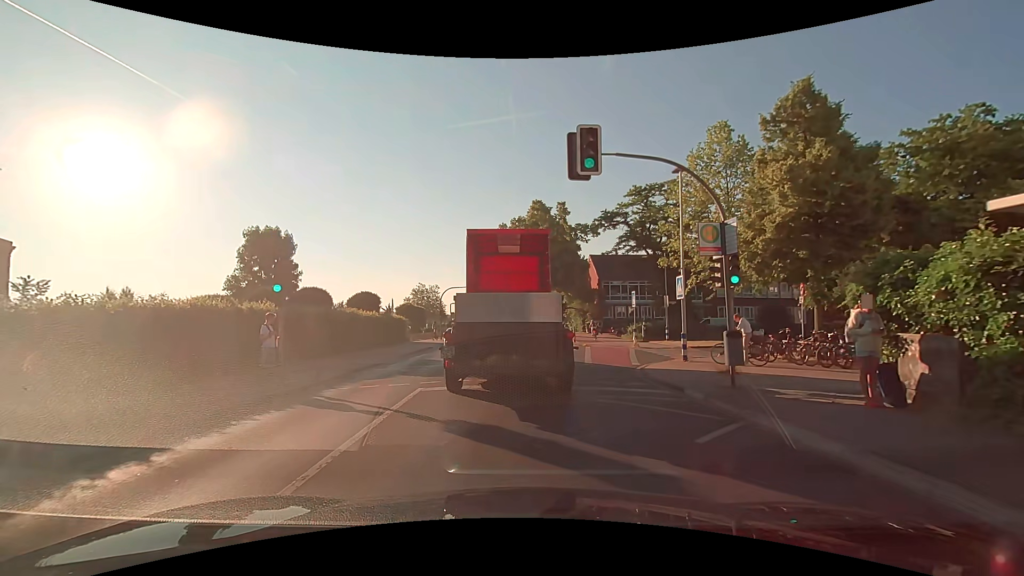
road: secondary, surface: asphalt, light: Day
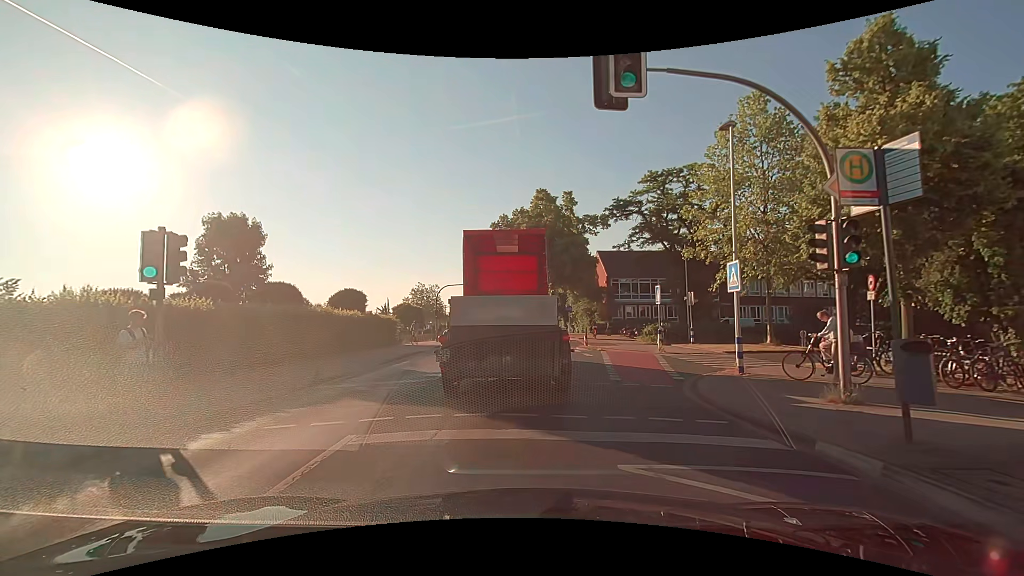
(0.0, +4.6) m; +1°
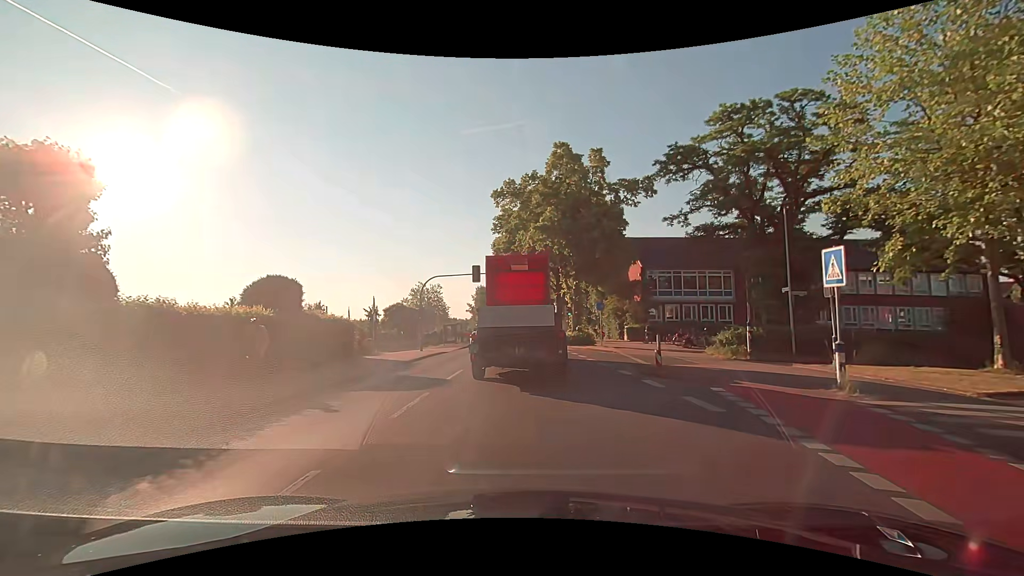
(-0.4, +12.9) m; -2°
(0, +10) (0, +20) (0, +30) (0, +40) (0, +50) (0, +60) (0, +70) (0, +80) (0, +90) (0, +100) m
